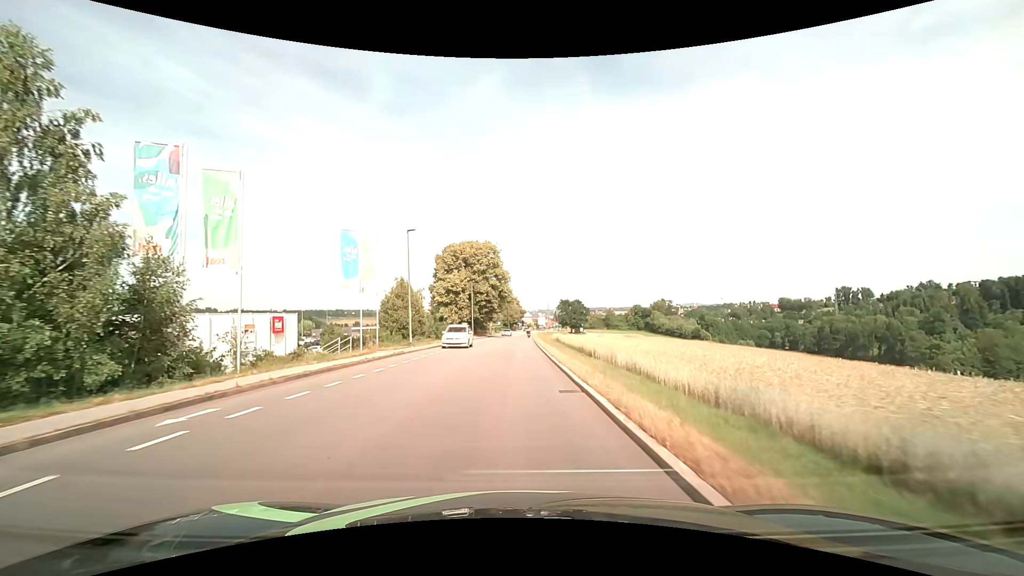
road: tertiary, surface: asphalt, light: Day
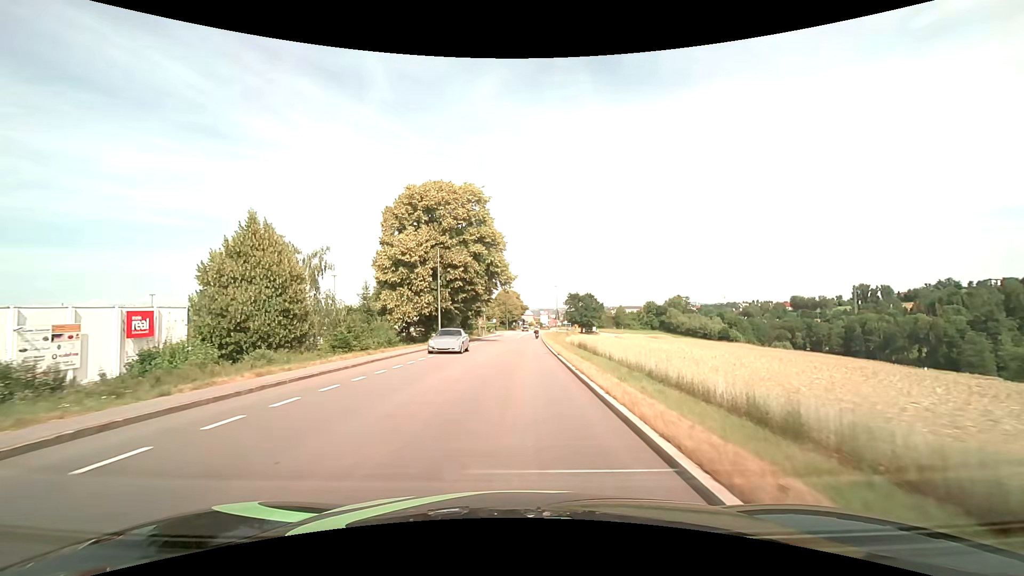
(0.0, +30.9) m; 0°
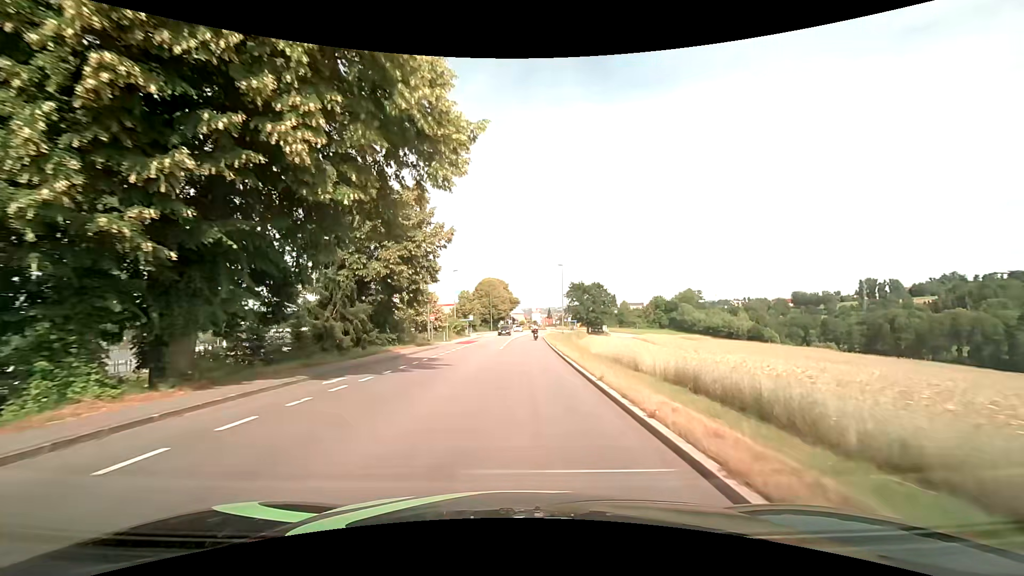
(+0.4, +35.9) m; +1°
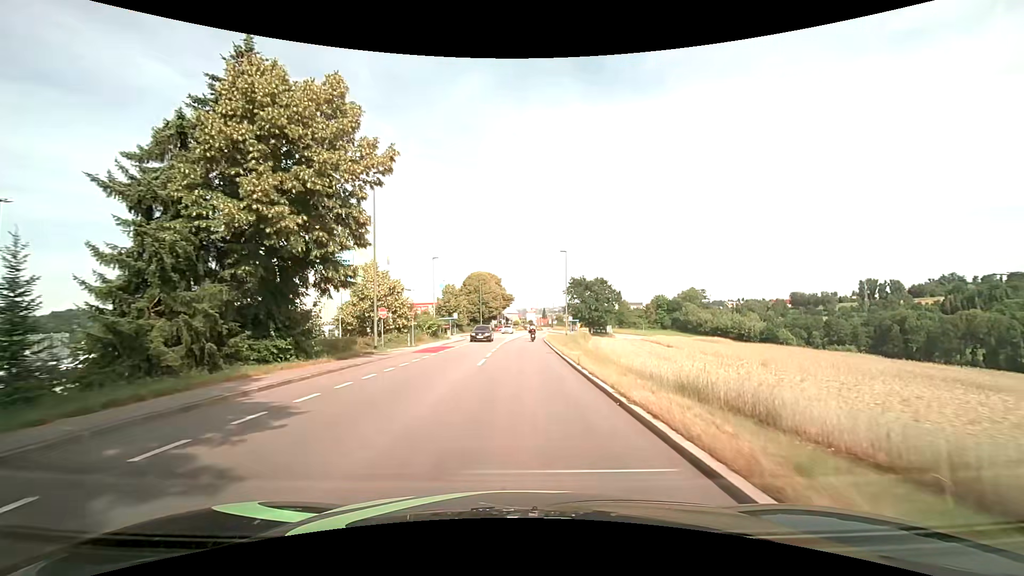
(0.0, +13.6) m; 0°
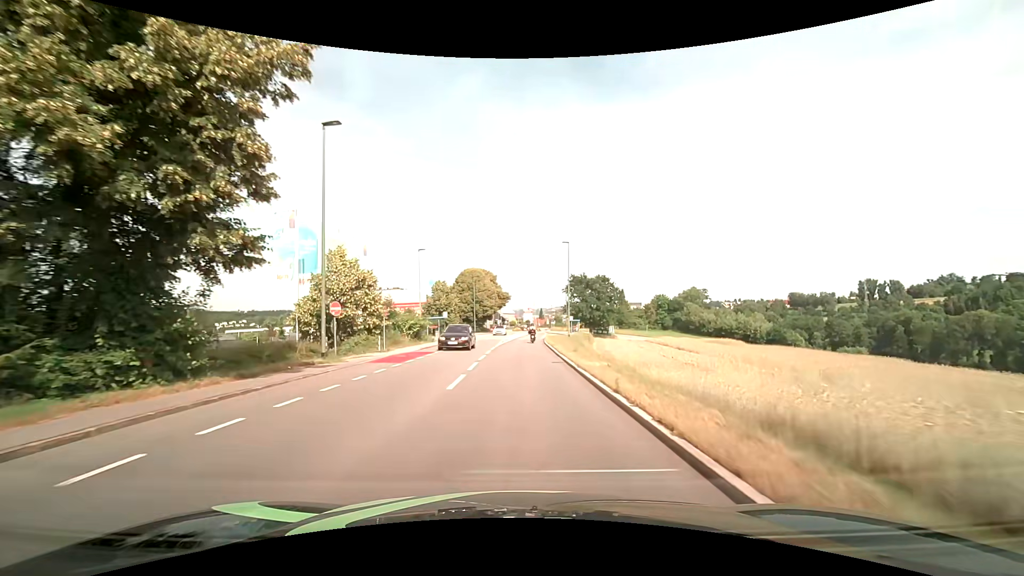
(0.0, +6.7) m; 0°
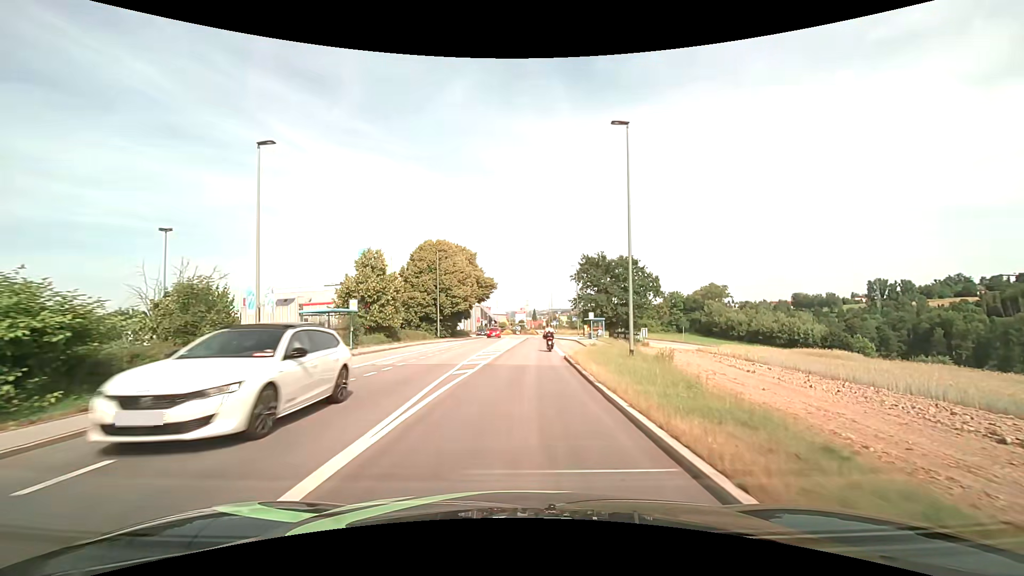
(+0.4, +32.0) m; +1°
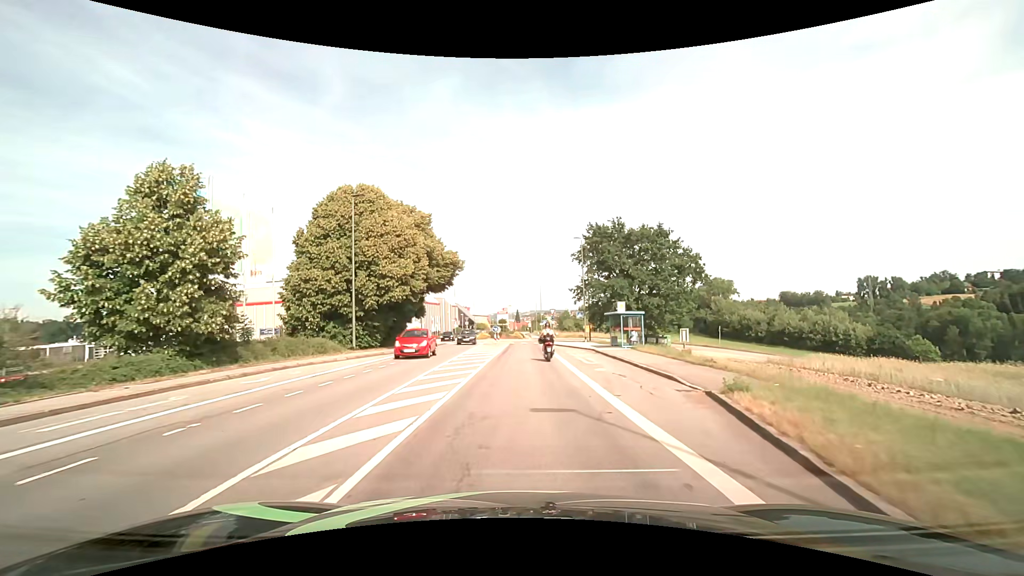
(+0.3, +23.4) m; +2°
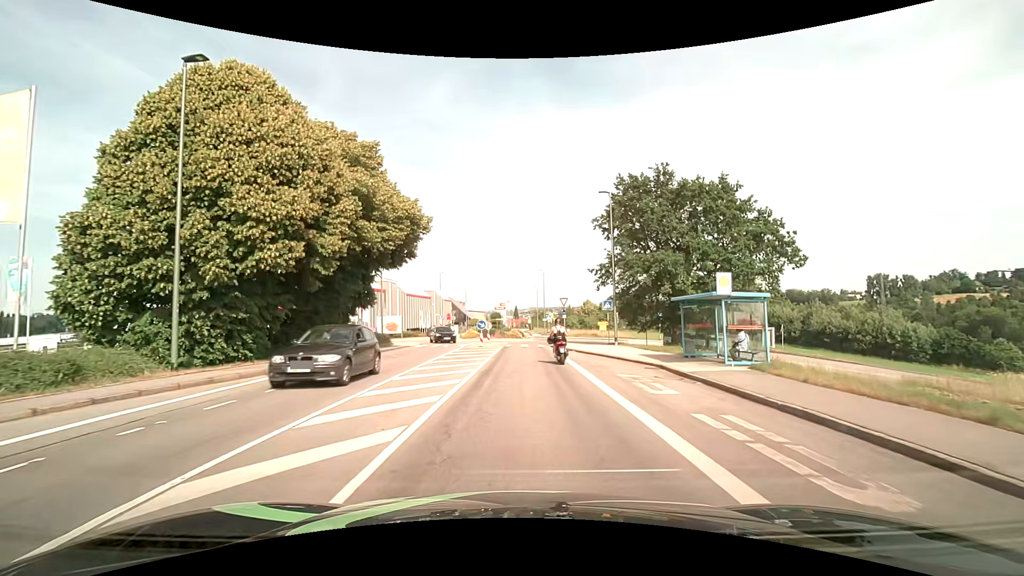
(+0.1, +15.9) m; +1°
(0, +10) (0, +20) (0, +30) (0, +40) (+4, +49) (+6, +59) (+2, +68) (0, +78) (-1, +88) (-1, +98) m
